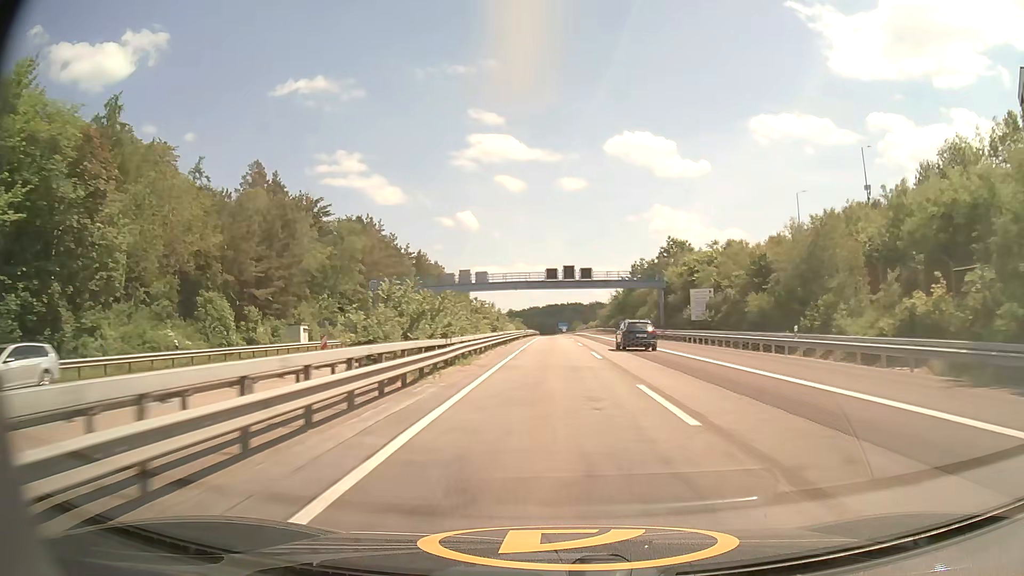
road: motorway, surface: asphalt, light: Day
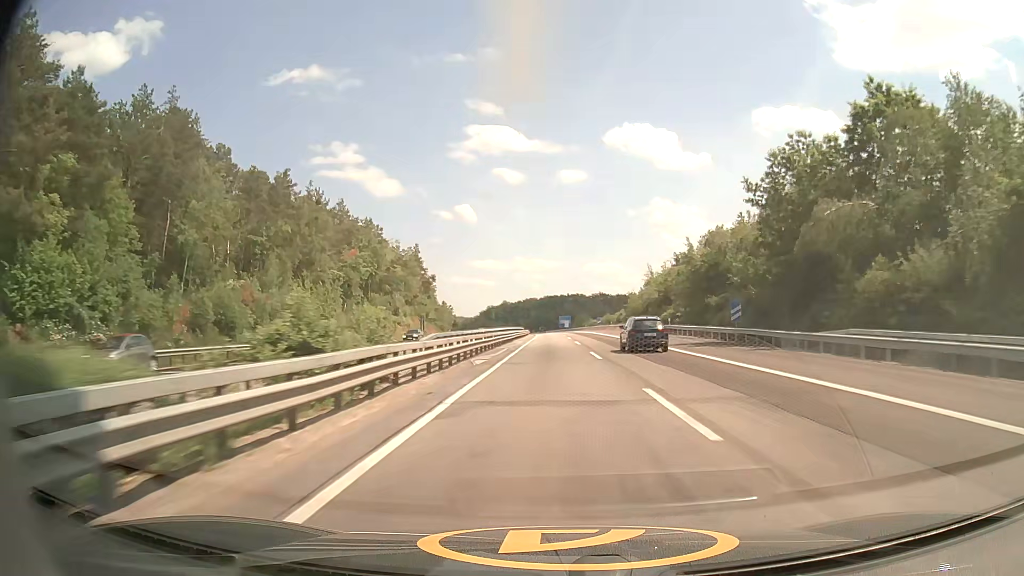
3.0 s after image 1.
(+0.2, +72.6) m; 0°
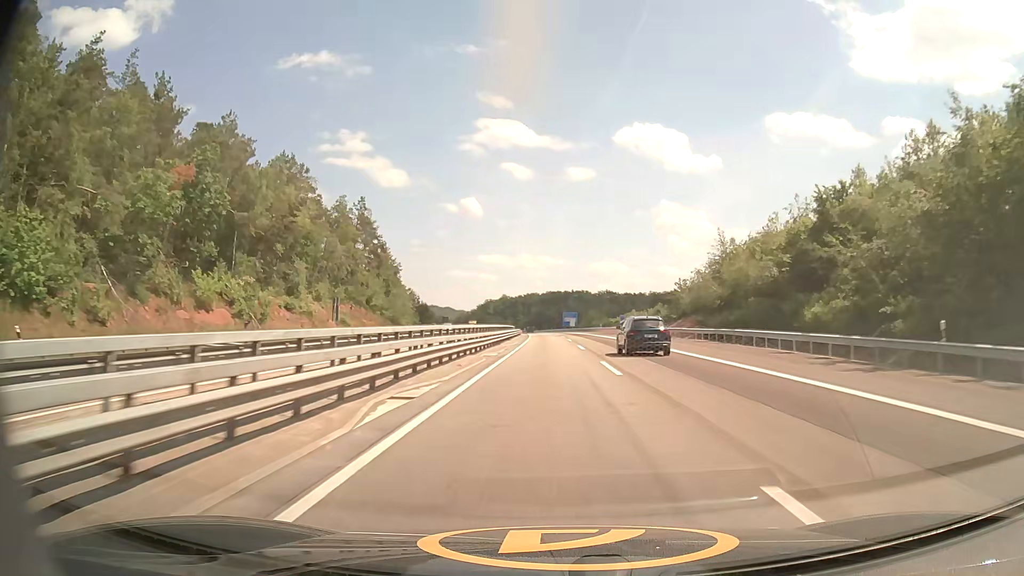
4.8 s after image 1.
(0.0, +43.7) m; 0°
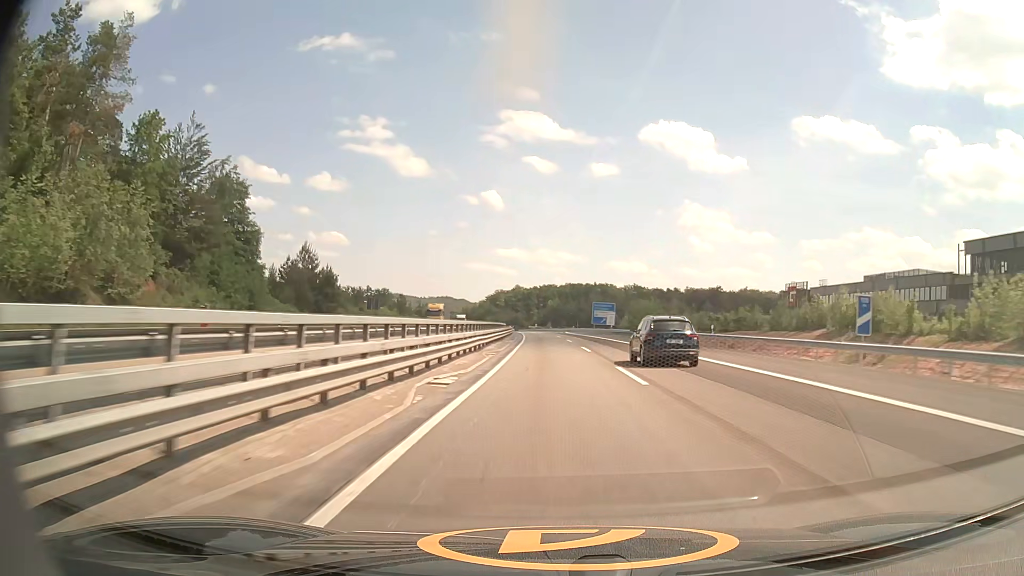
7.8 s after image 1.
(-1.0, +73.8) m; -2°
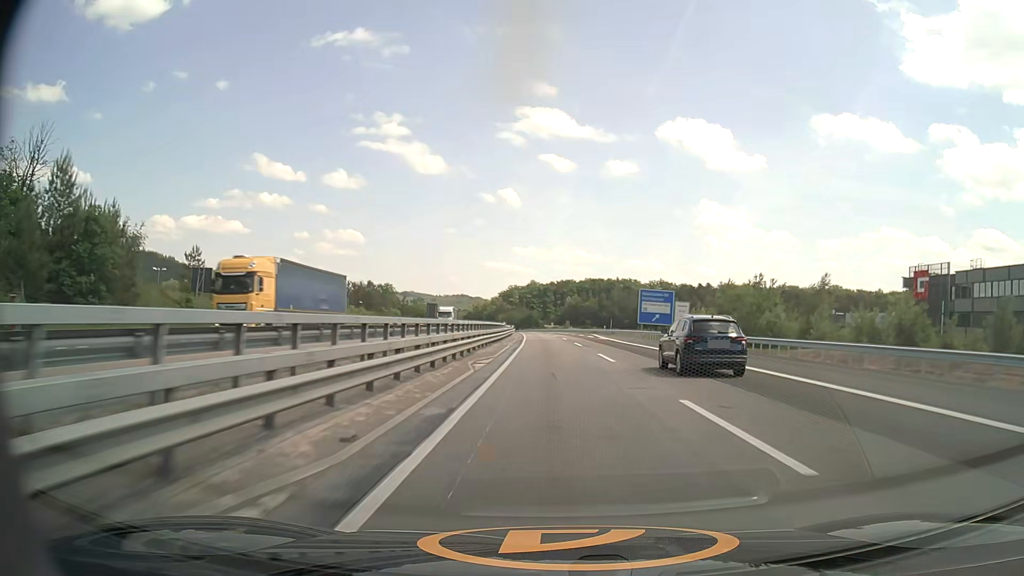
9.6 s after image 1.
(-0.6, +44.4) m; -1°
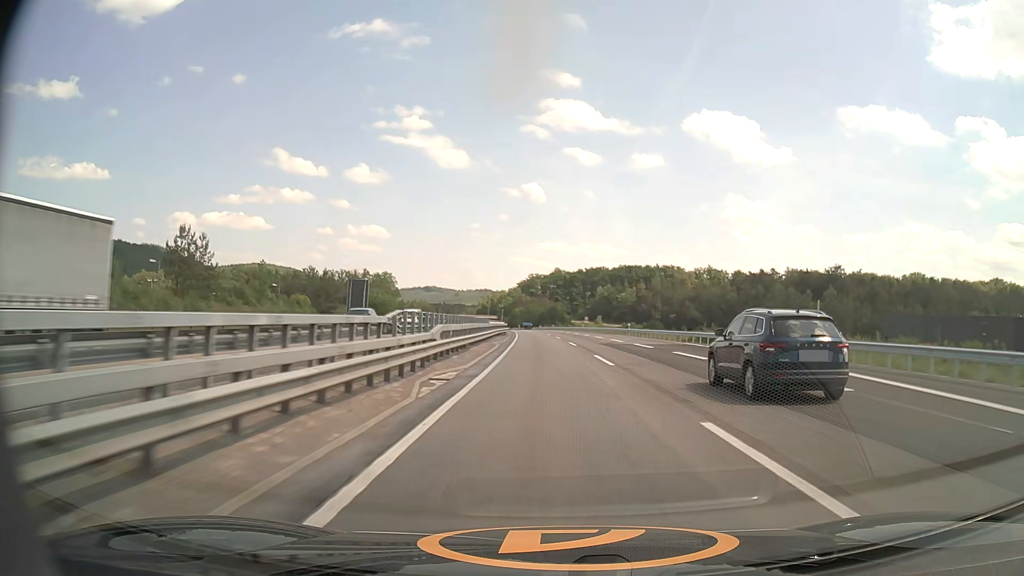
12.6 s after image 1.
(-1.4, +73.9) m; -2°
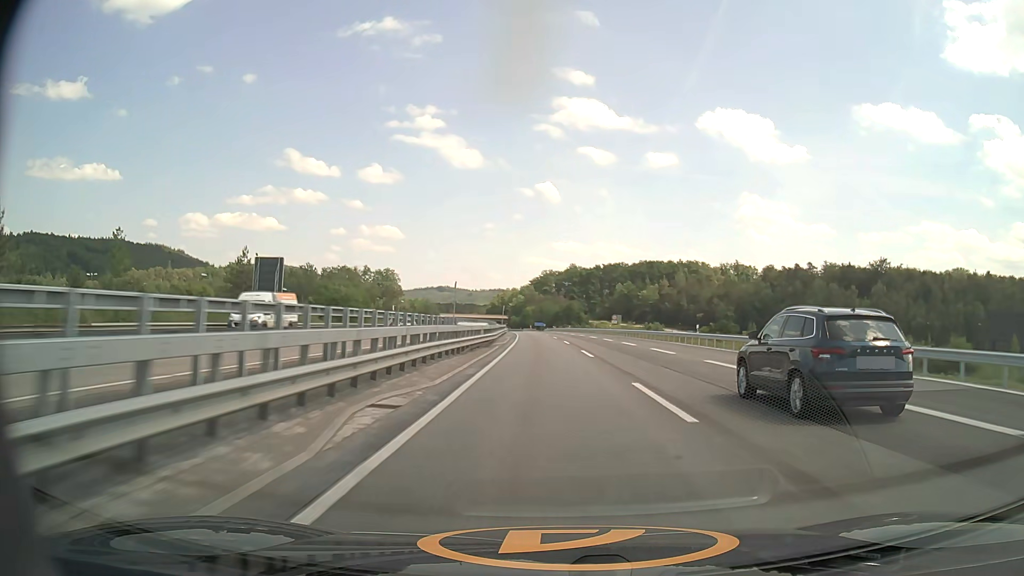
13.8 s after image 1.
(-0.3, +29.5) m; -1°
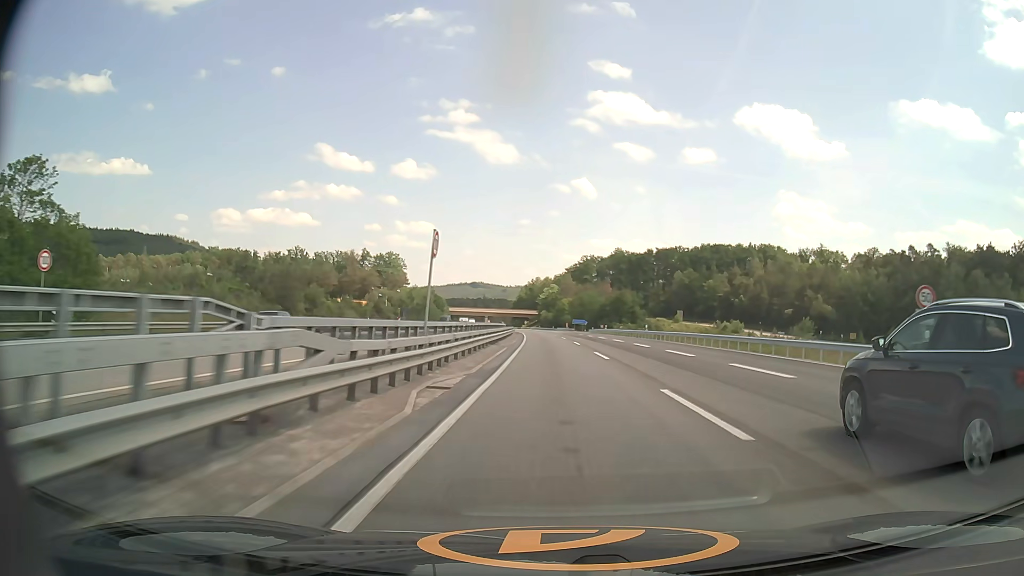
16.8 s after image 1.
(-2.0, +72.4) m; -3°
(0, +10) (0, +20) (0, +30) (0, +40) (-1, +50) (-1, +60) (-1, +70) (-2, +80) (-2, +90) (-3, +100) m
